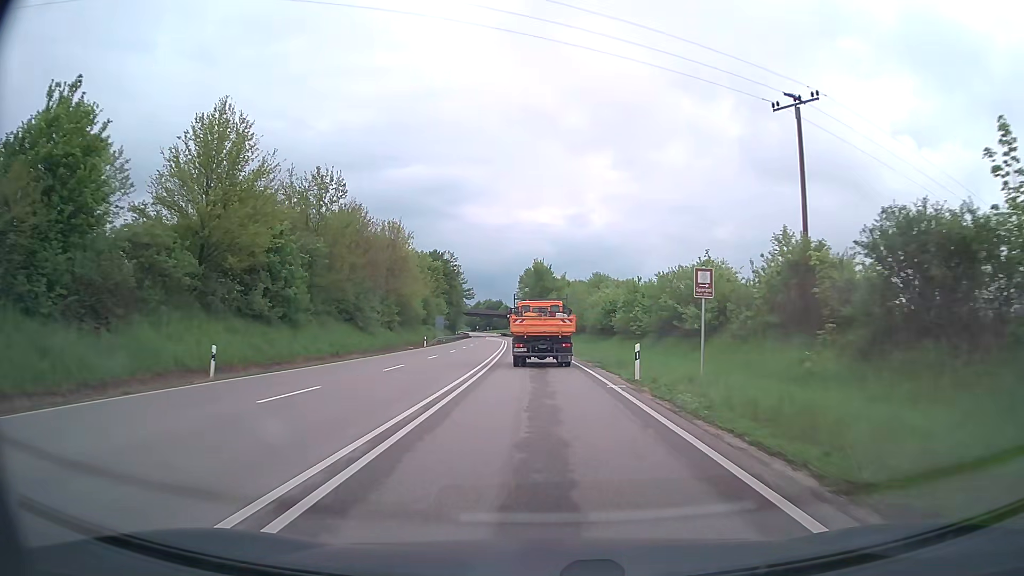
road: primary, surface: asphalt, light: Day
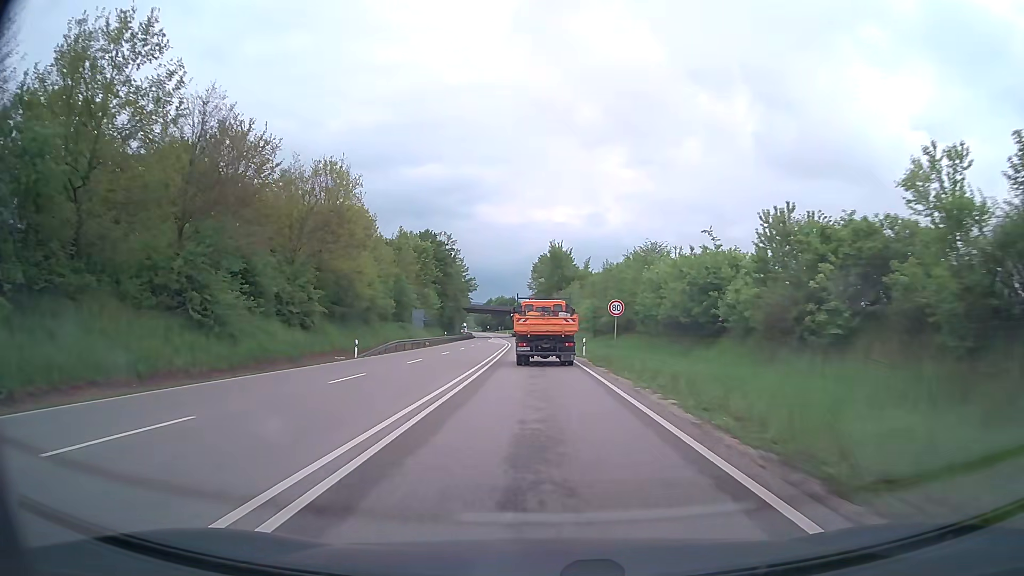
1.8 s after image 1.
(-0.4, +31.0) m; -1°
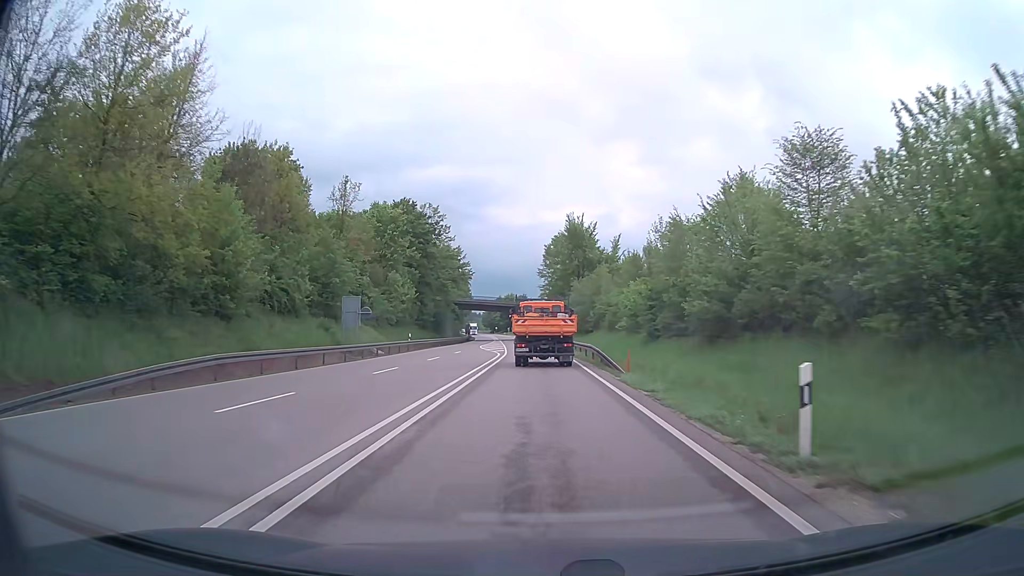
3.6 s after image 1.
(-0.3, +31.2) m; -1°
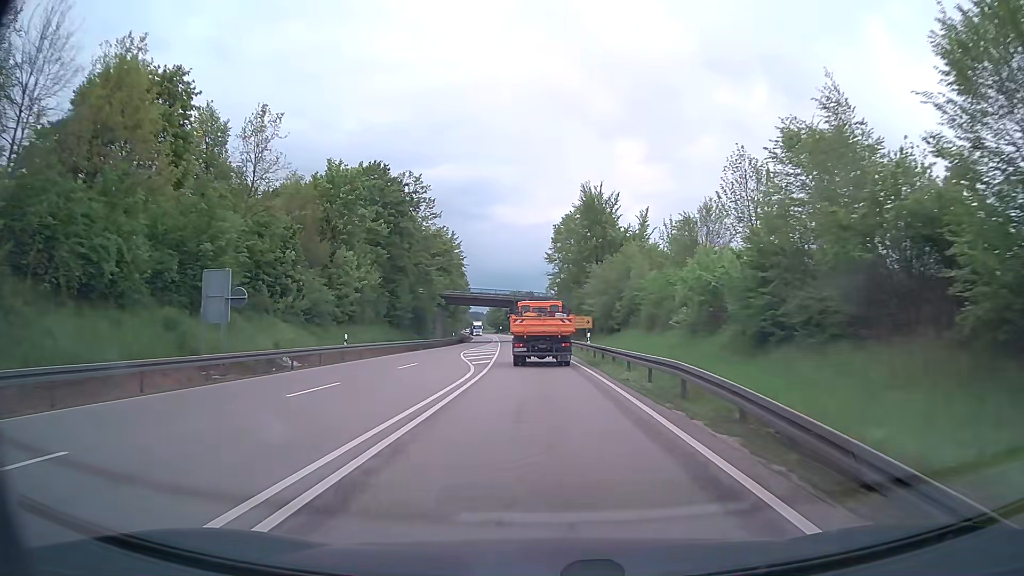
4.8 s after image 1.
(-0.1, +20.7) m; -1°
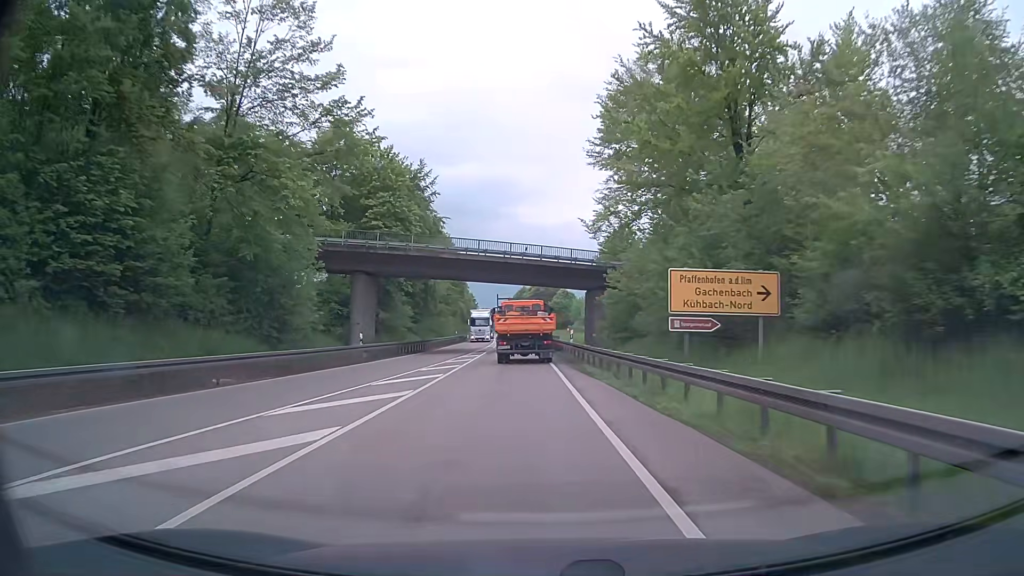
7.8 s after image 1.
(-0.7, +50.8) m; -2°
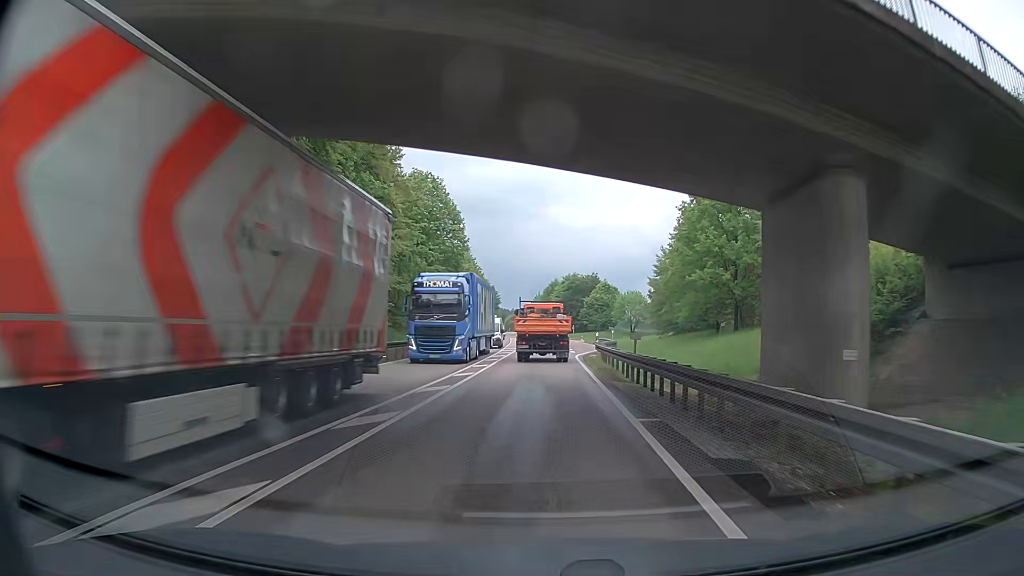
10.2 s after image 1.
(-1.0, +39.4) m; -3°
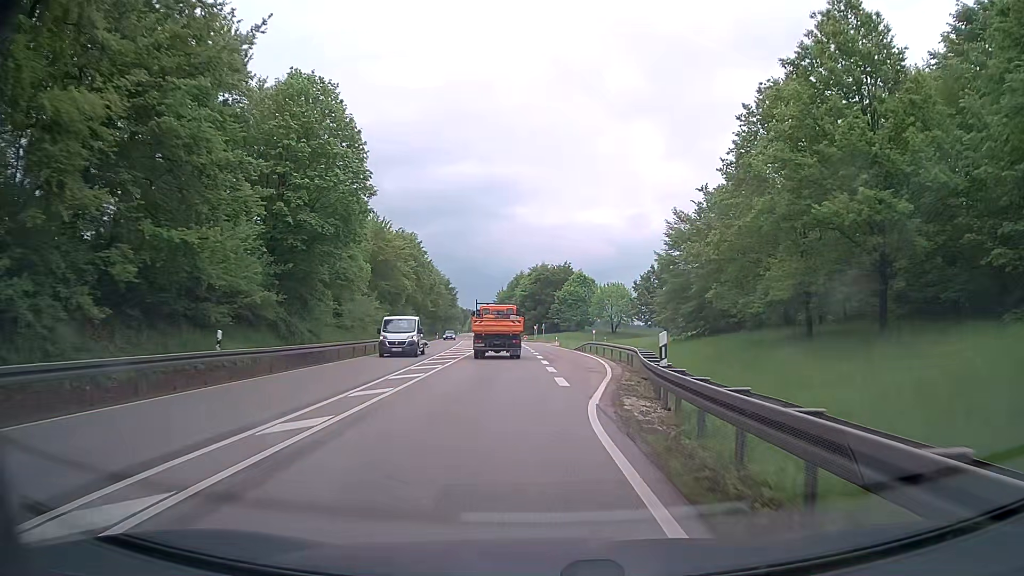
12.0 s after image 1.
(+0.8, +28.0) m; +3°
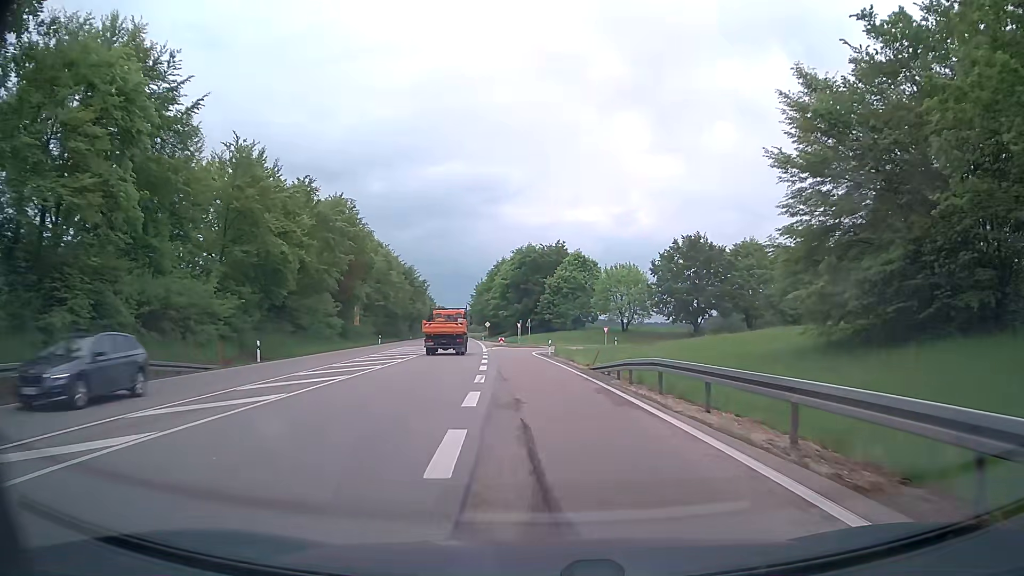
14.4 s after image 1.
(+0.8, +34.5) m; +1°
